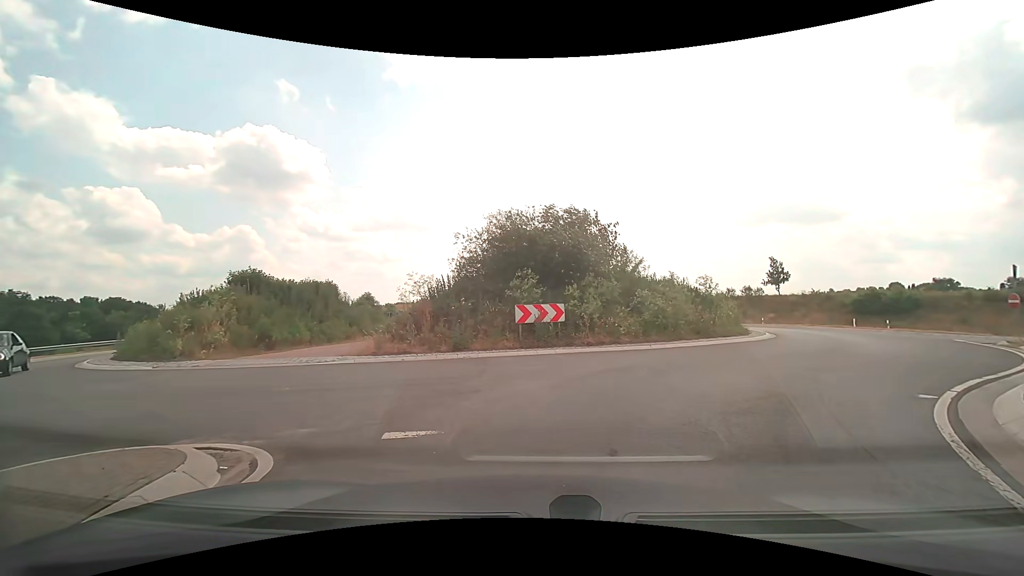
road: primary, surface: asphalt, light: Day
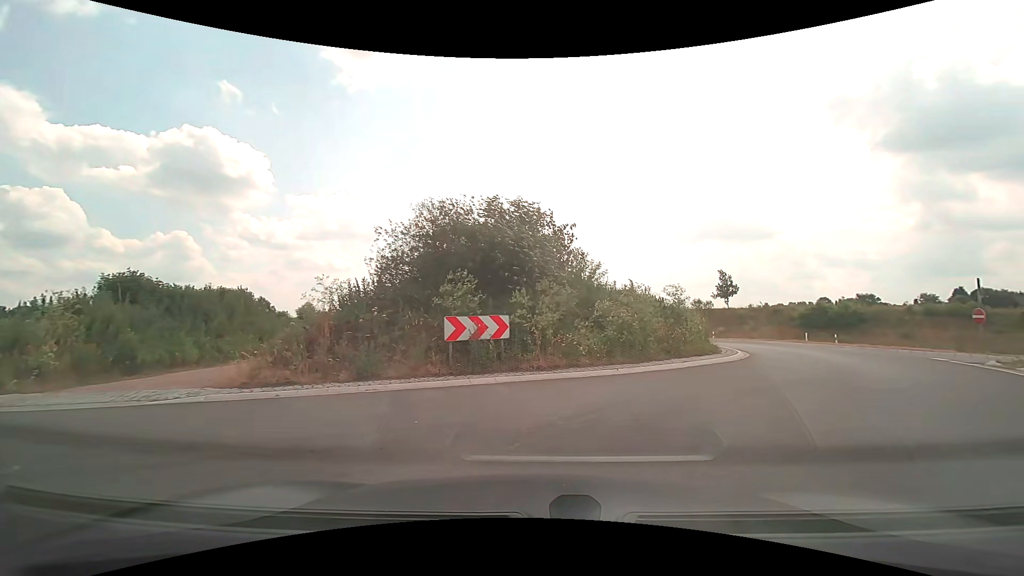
(+0.2, +3.6) m; +5°
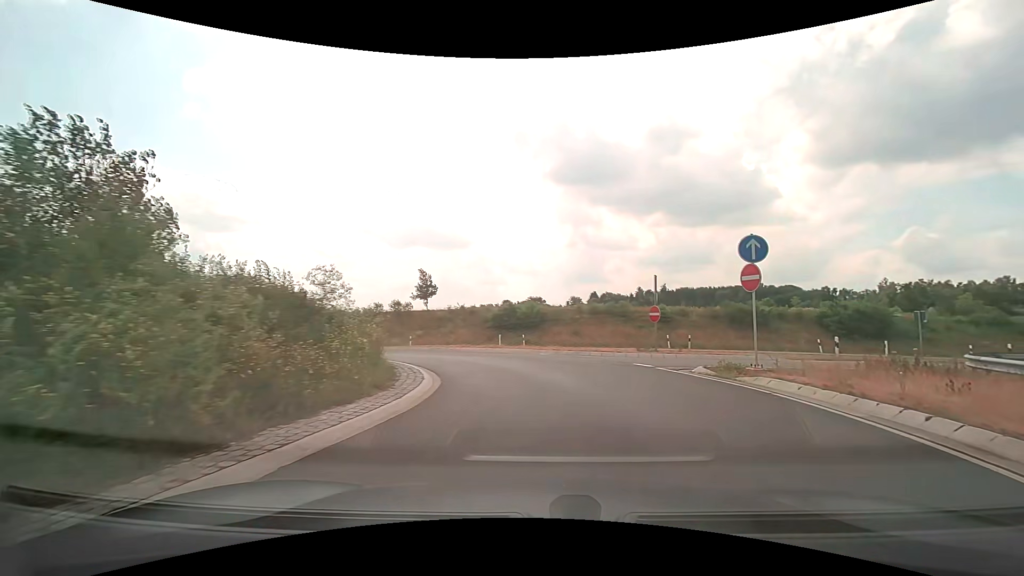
(+2.6, +8.3) m; +34°
(0, +10) (-2, +19) (-9, +26) (-19, +30) (-28, +33) (-36, +39) (-42, +47) (-47, +55) (-53, +64) (-58, +73) m
